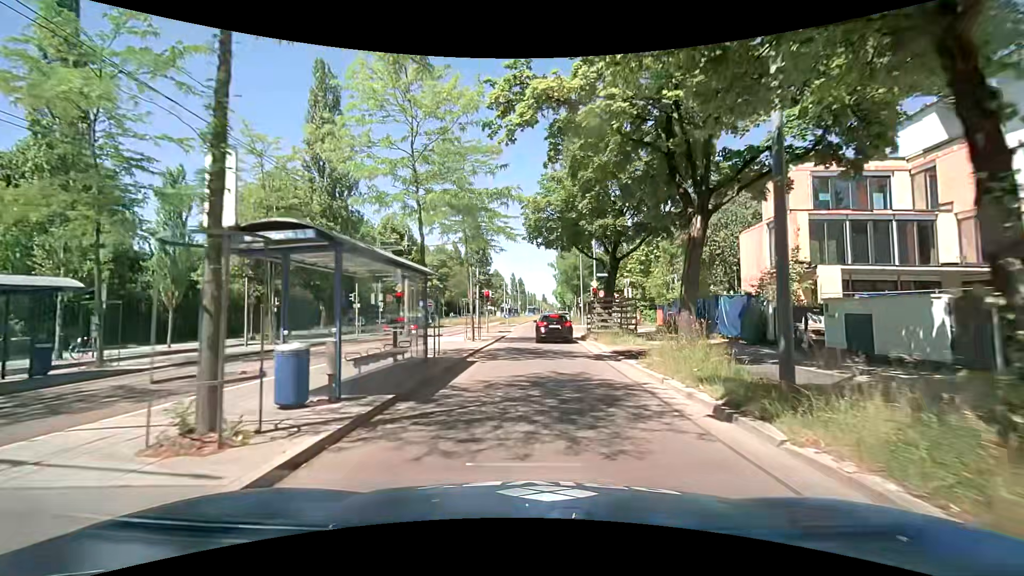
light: Day
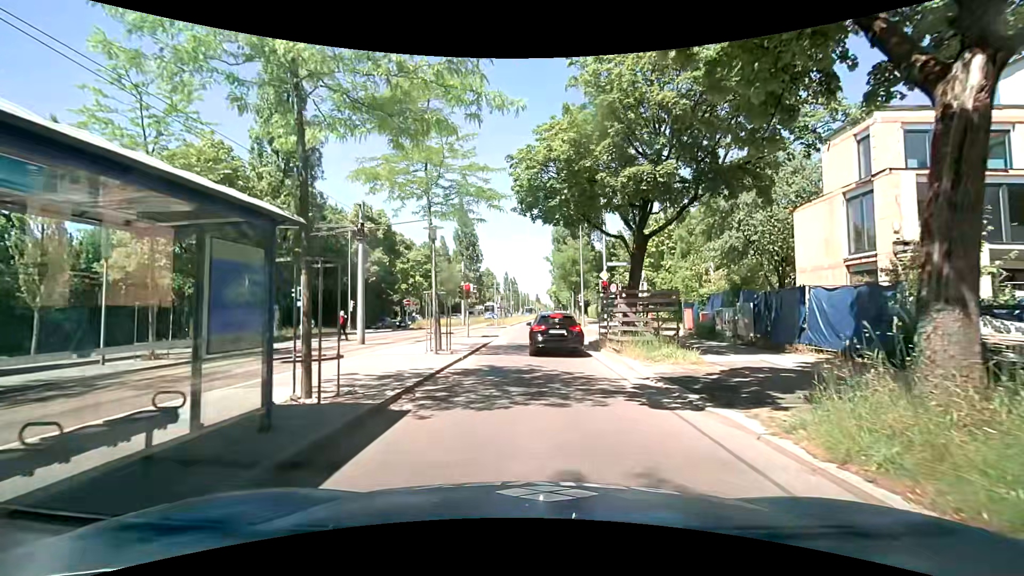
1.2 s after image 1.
(0.0, +7.3) m; 0°
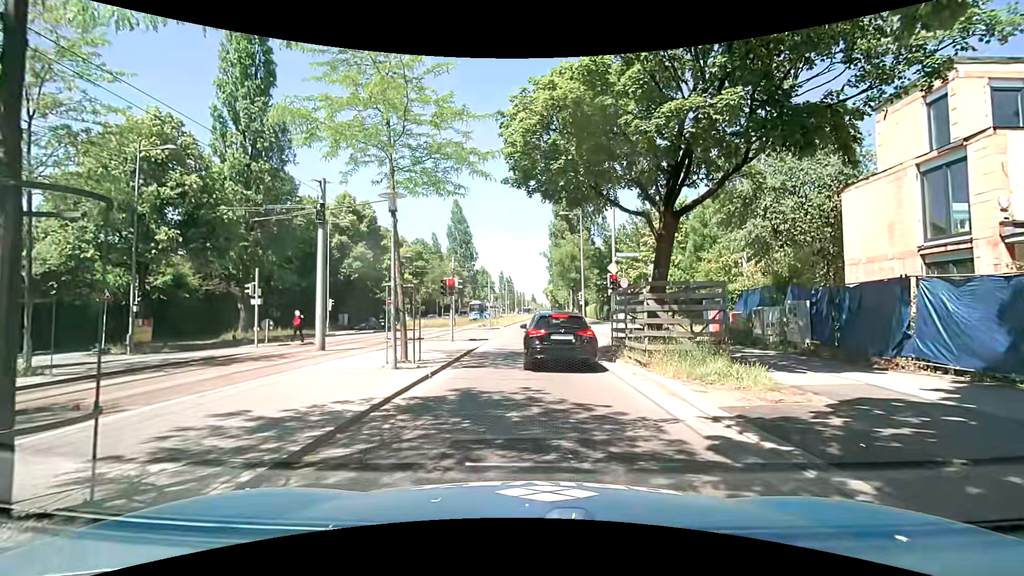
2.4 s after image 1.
(0.0, +4.0) m; 0°
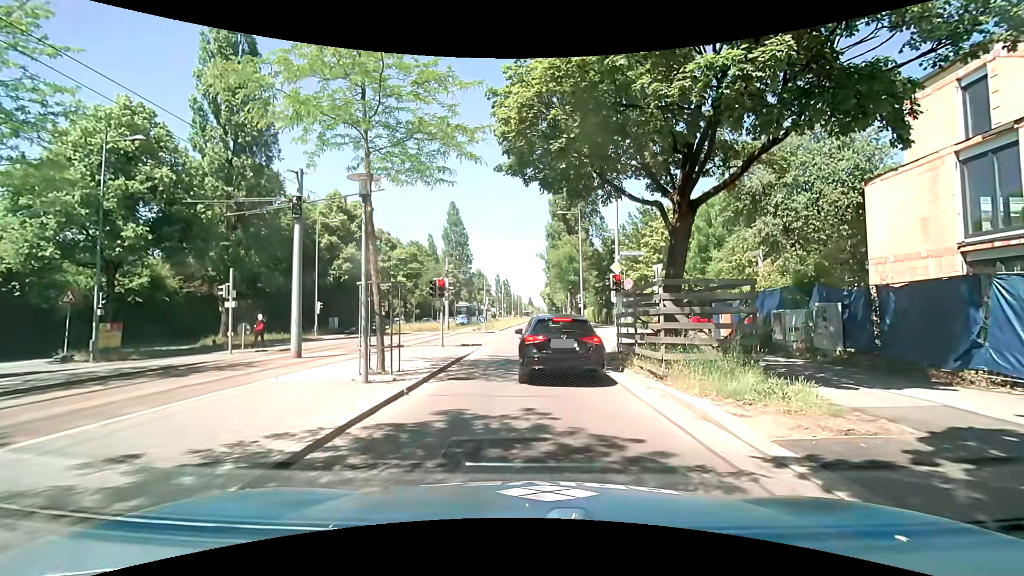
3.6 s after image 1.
(0.0, +1.6) m; +1°
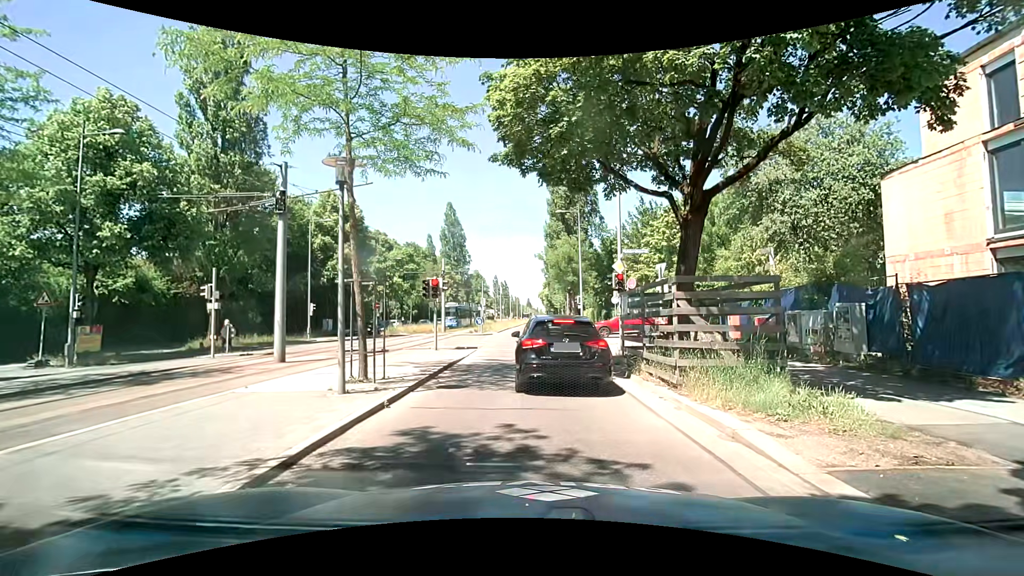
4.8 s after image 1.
(0.0, +1.1) m; 0°
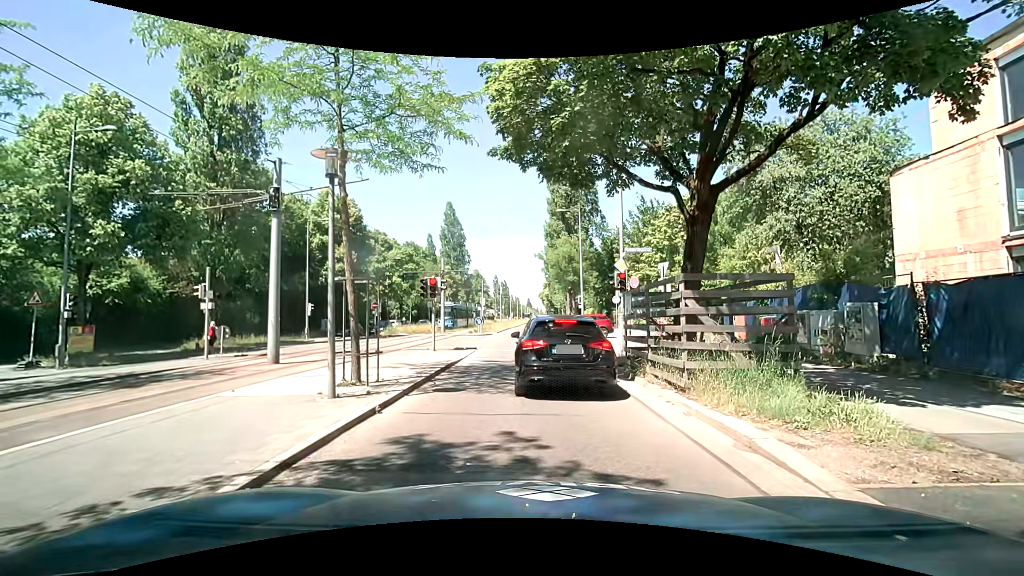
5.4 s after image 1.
(0.0, +0.4) m; 0°
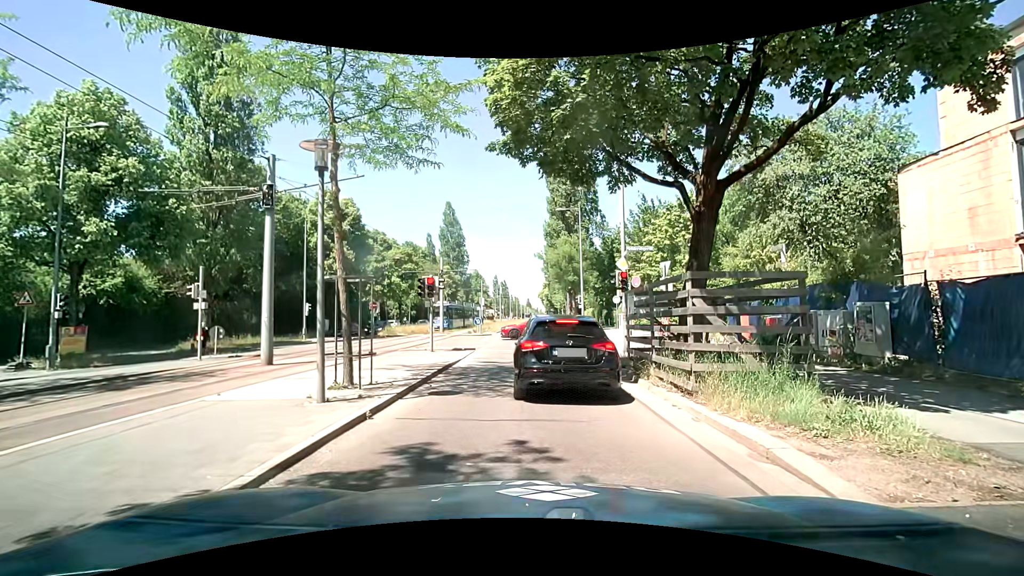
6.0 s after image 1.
(0.0, +0.4) m; 0°
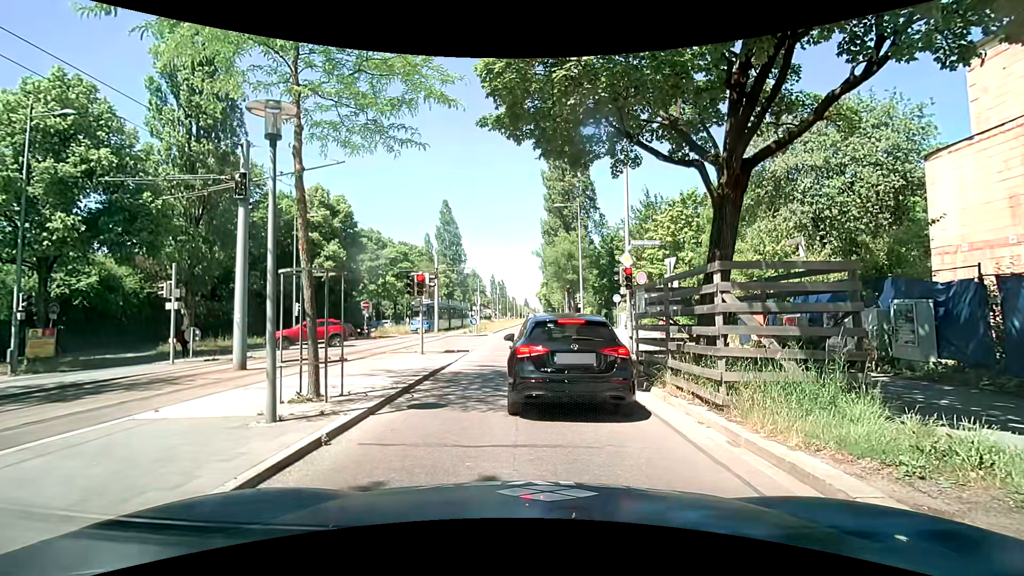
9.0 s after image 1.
(0.0, +1.4) m; 0°
